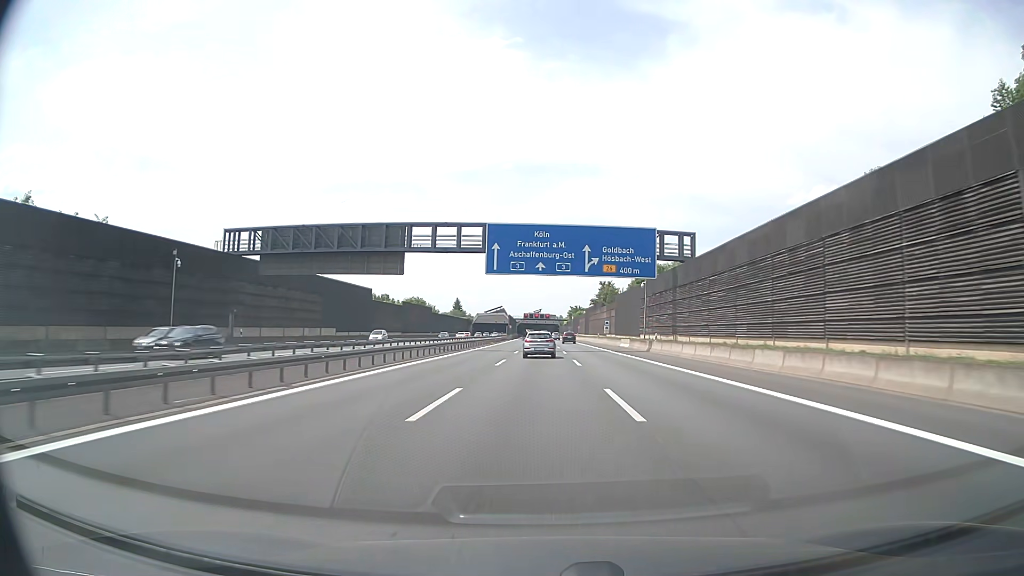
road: motorway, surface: asphalt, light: Day
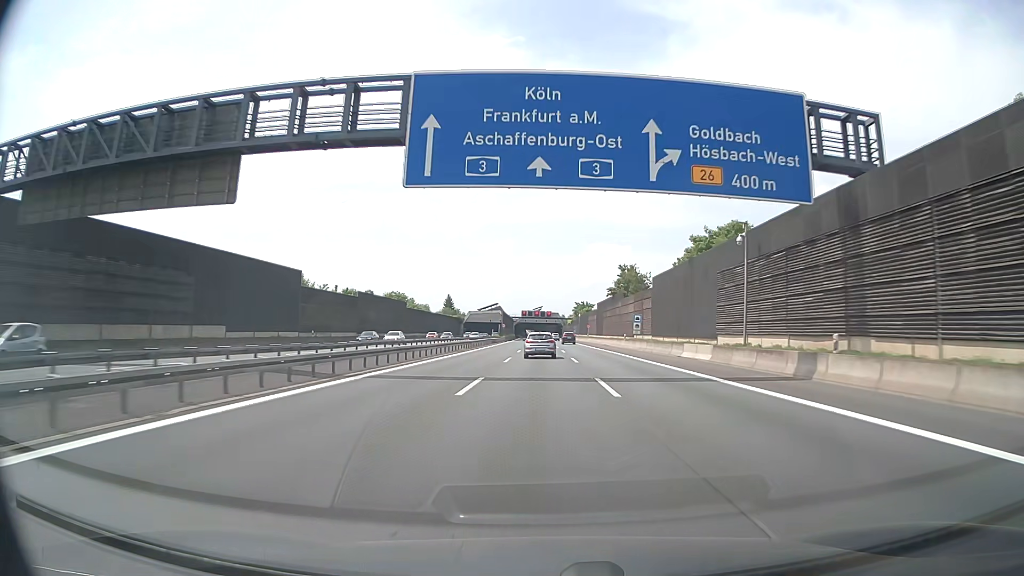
(0.0, +31.6) m; 0°
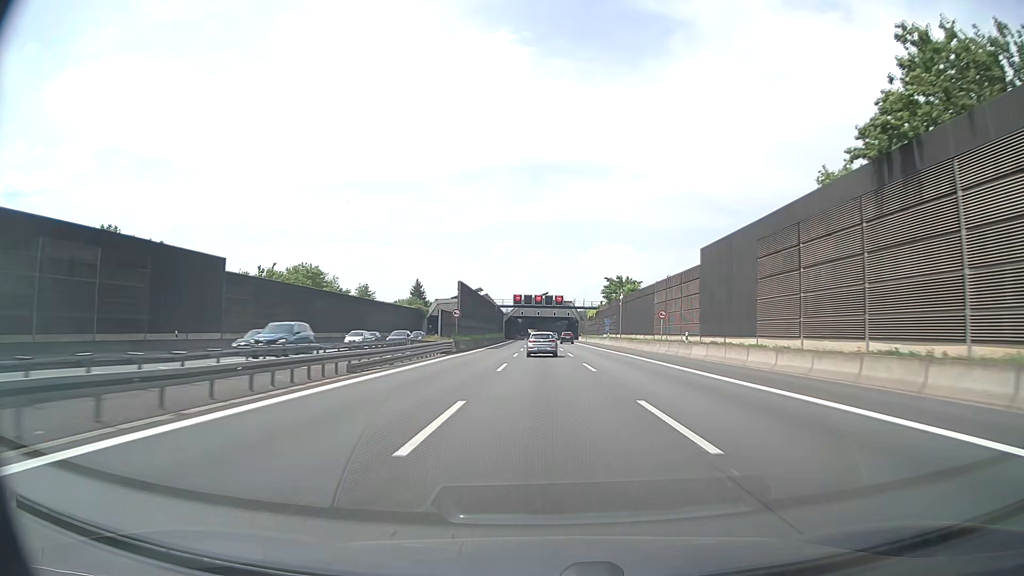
(-0.3, +79.1) m; 0°
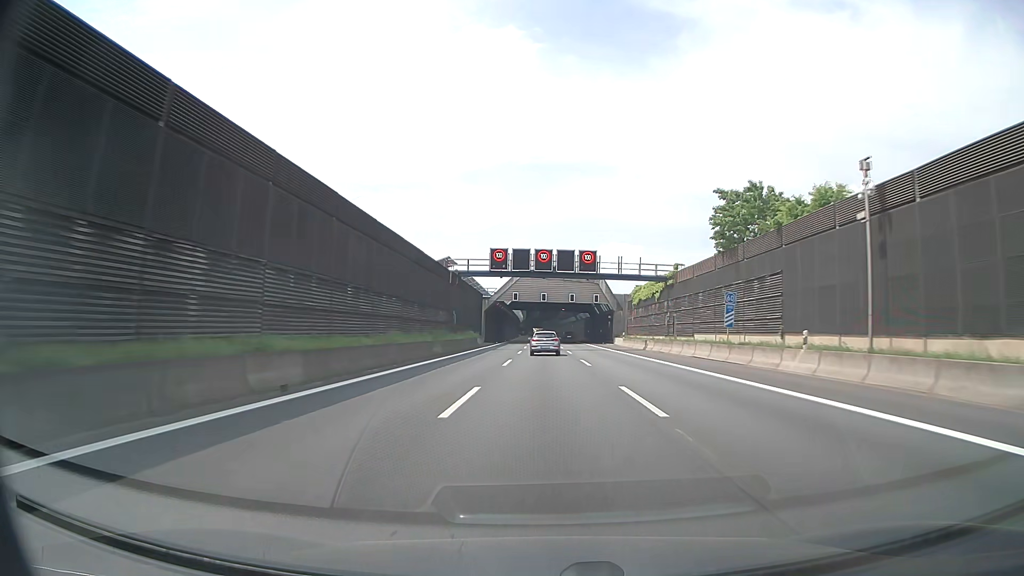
(-0.2, +63.6) m; -1°
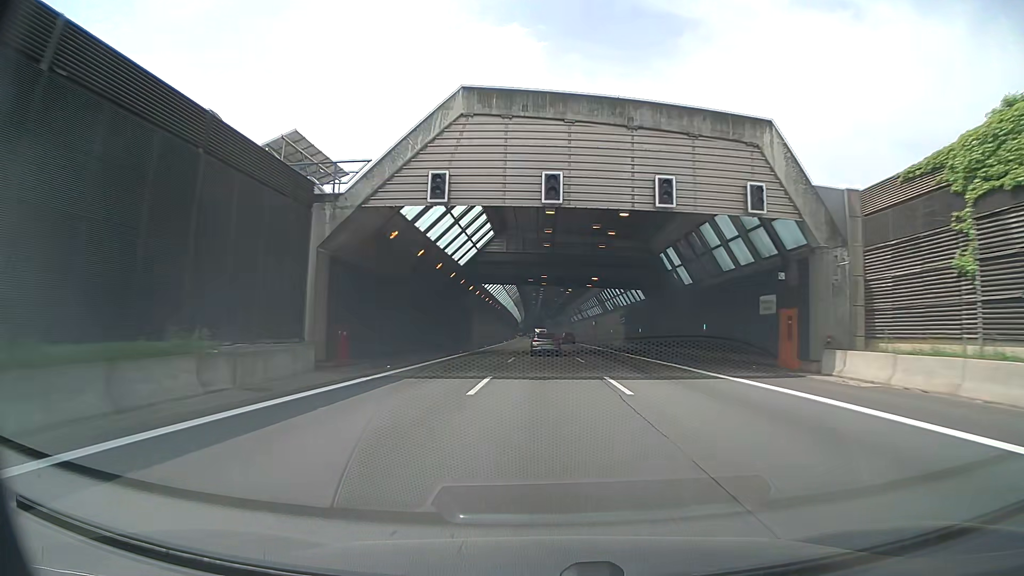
(0.0, +64.1) m; 0°
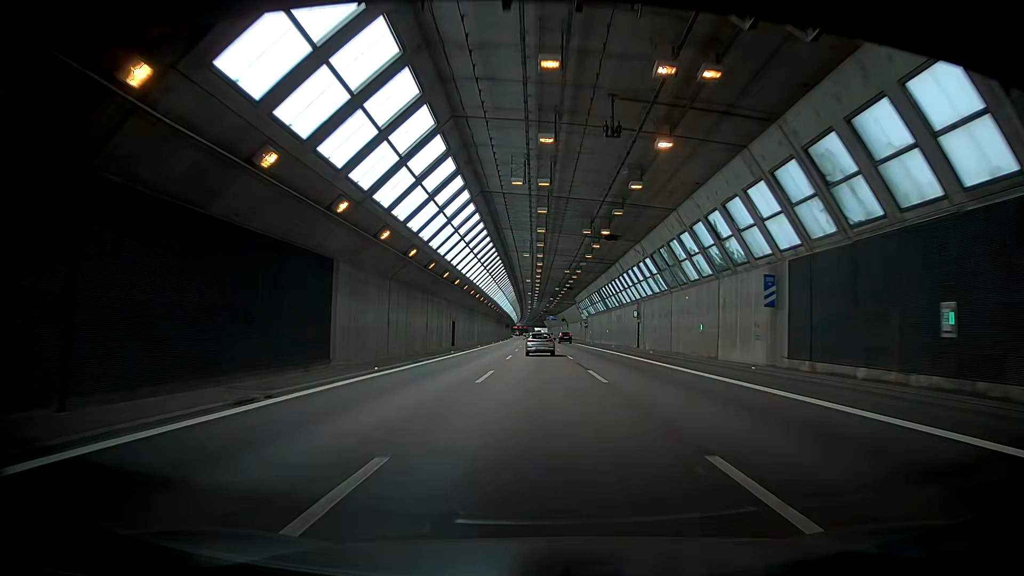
(-0.3, +48.4) m; 0°
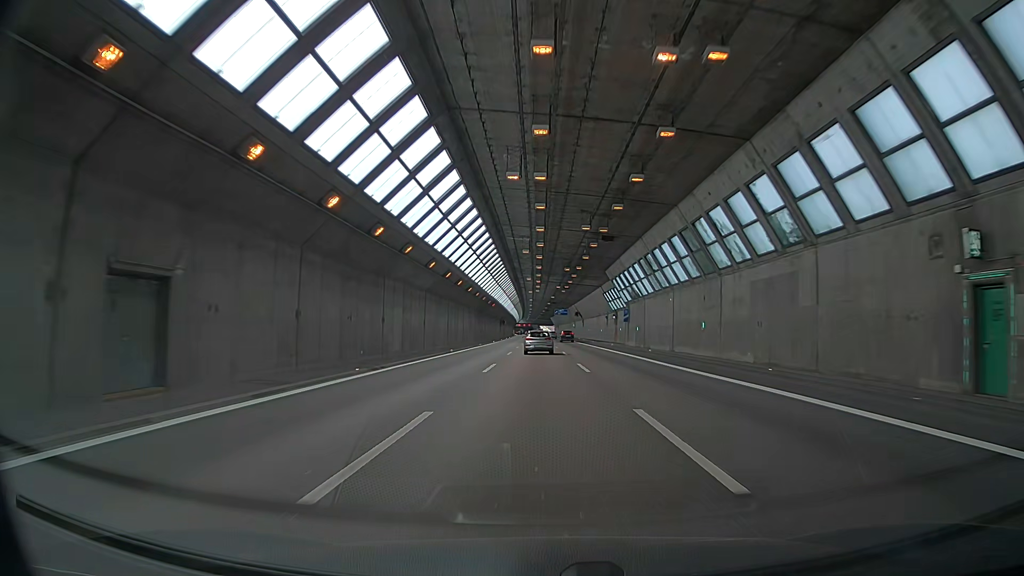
(-0.3, +48.7) m; -1°
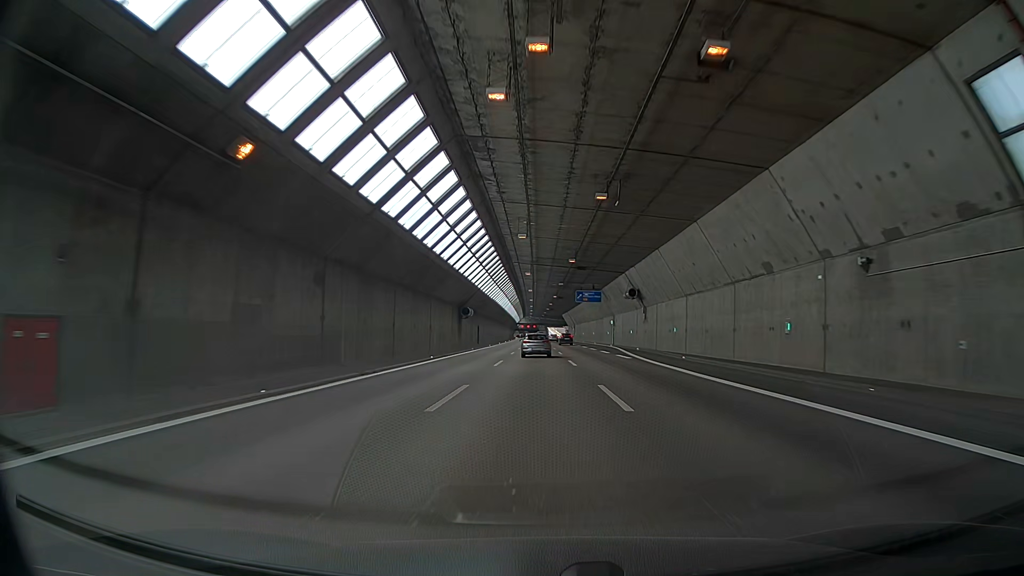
(-0.7, +81.3) m; -1°
(0, +10) (0, +20) (+1, +30) (+1, +40) (+1, +50) (+2, +60) (+2, +70) (+2, +80) (+2, +90) (+2, +100) m
